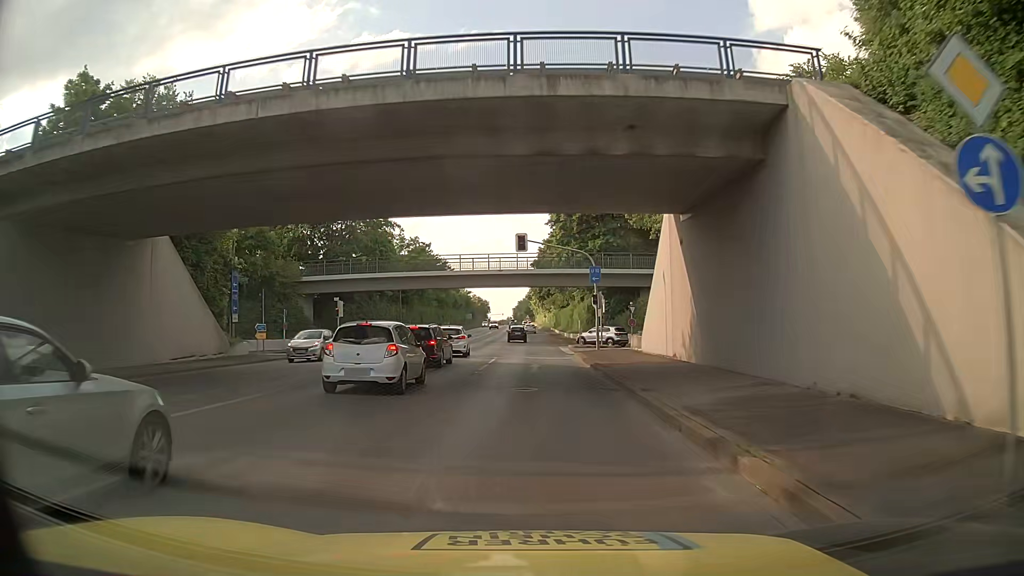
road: secondary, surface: asphalt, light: Day
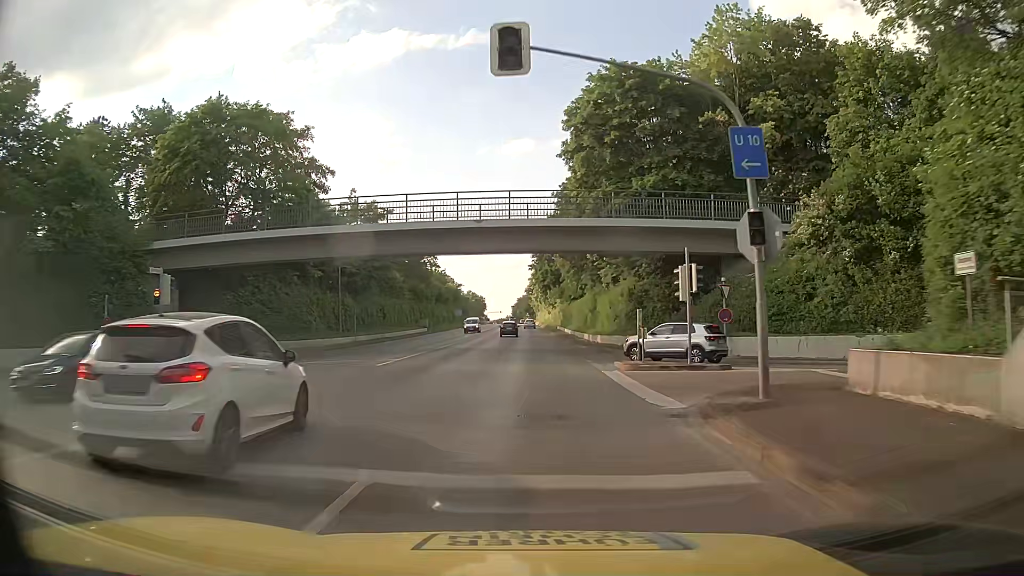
(+0.2, +25.5) m; +2°
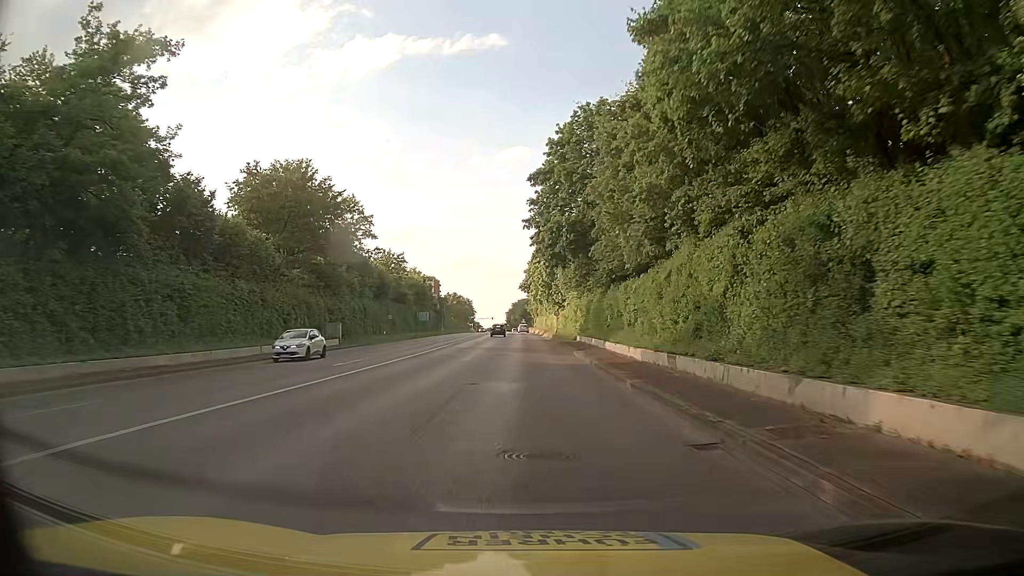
(-1.3, +42.6) m; -2°
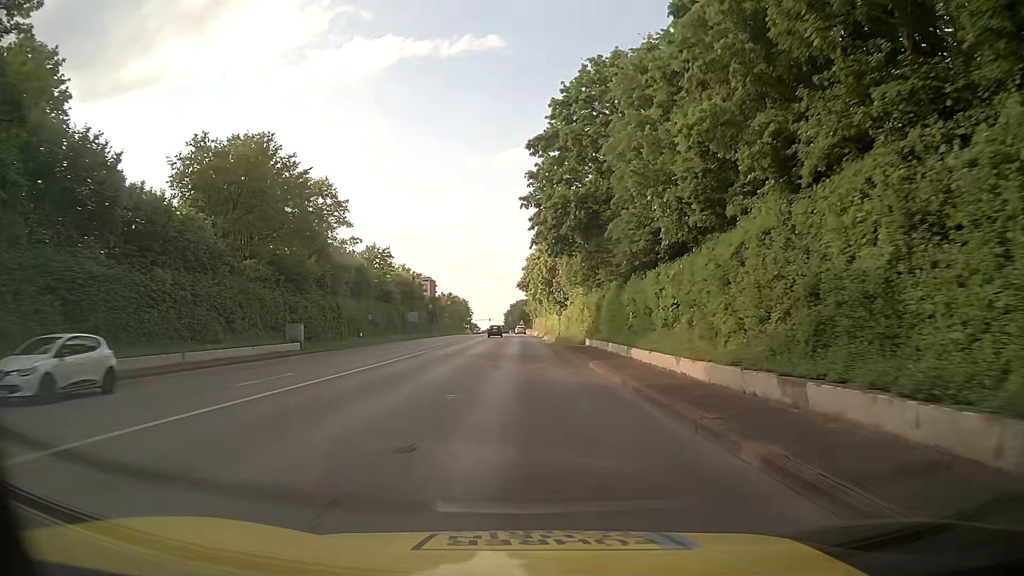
(0.0, +8.7) m; 0°
(0, +10) (0, +20) (0, +30) (0, +40) (0, +50) (0, +60) (0, +70) (-1, +80) (-1, +90) (-1, +100) m
